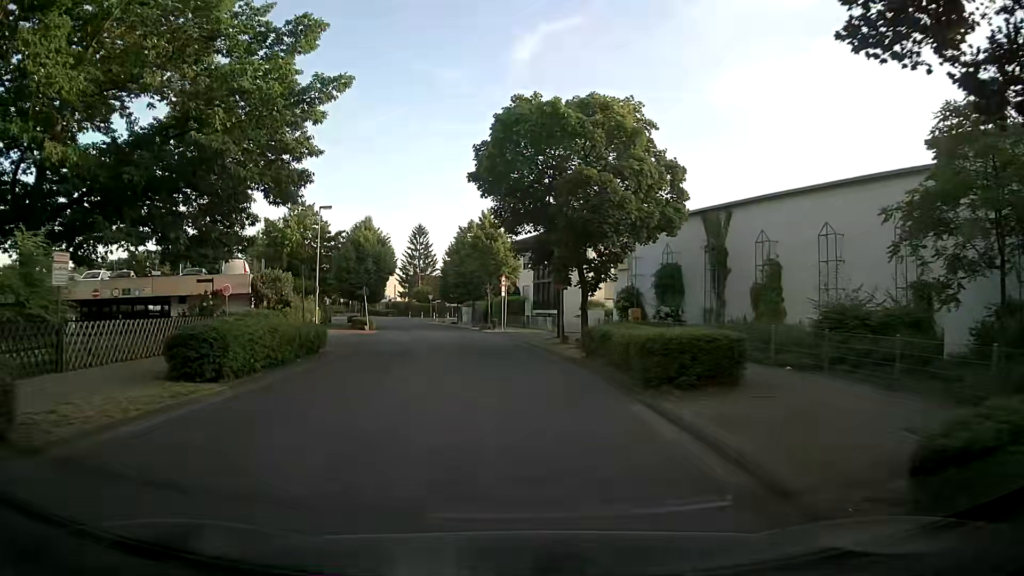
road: residential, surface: asphalt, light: Day
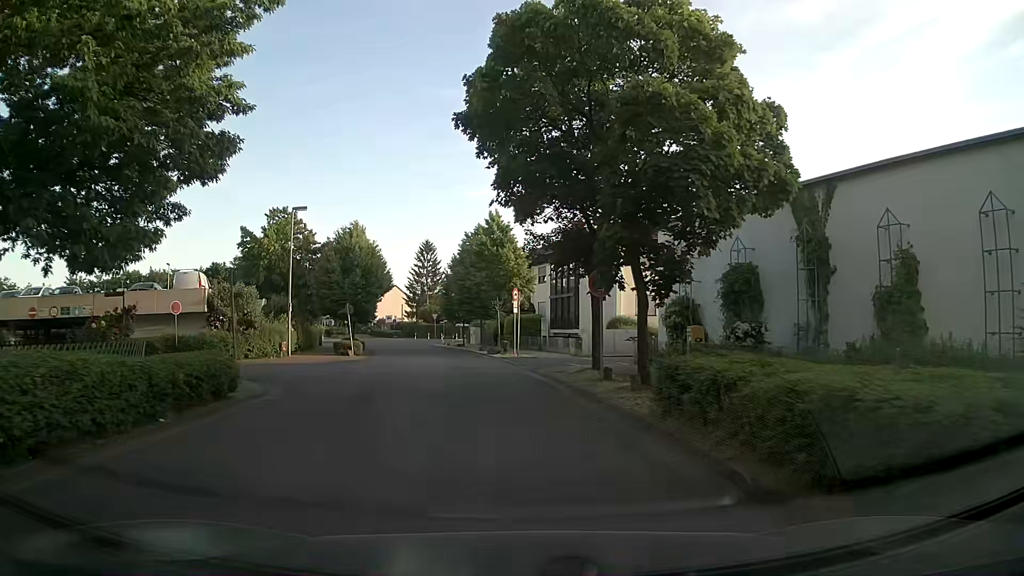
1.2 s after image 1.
(-0.3, +7.8) m; -3°
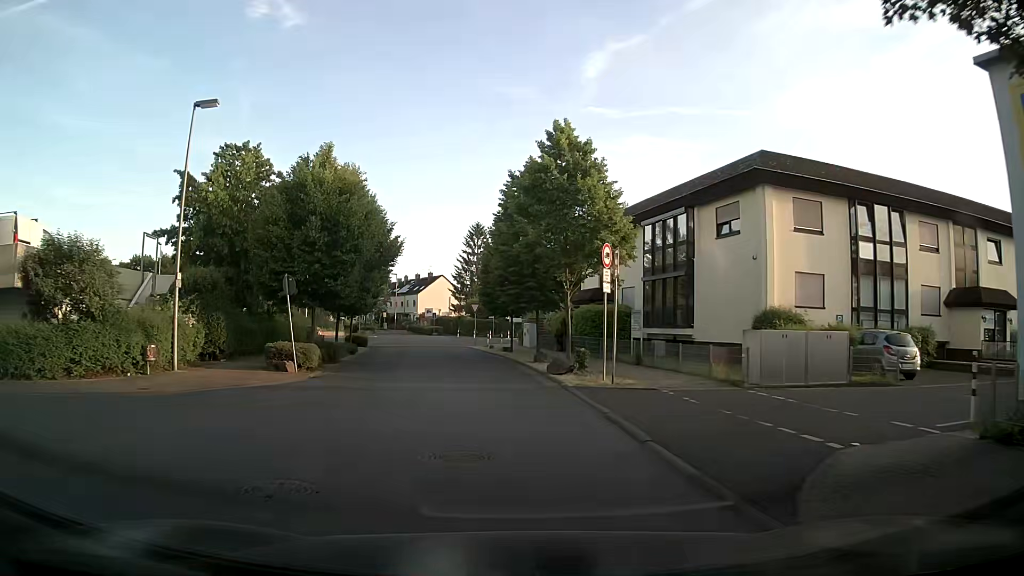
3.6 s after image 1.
(-0.7, +17.6) m; -5°
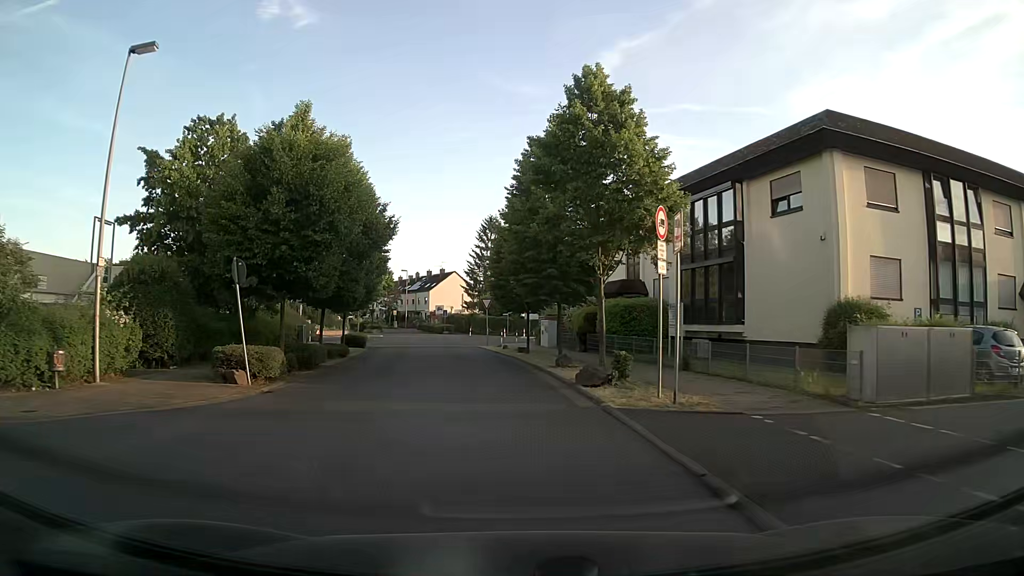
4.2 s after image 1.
(-0.1, +4.8) m; -1°
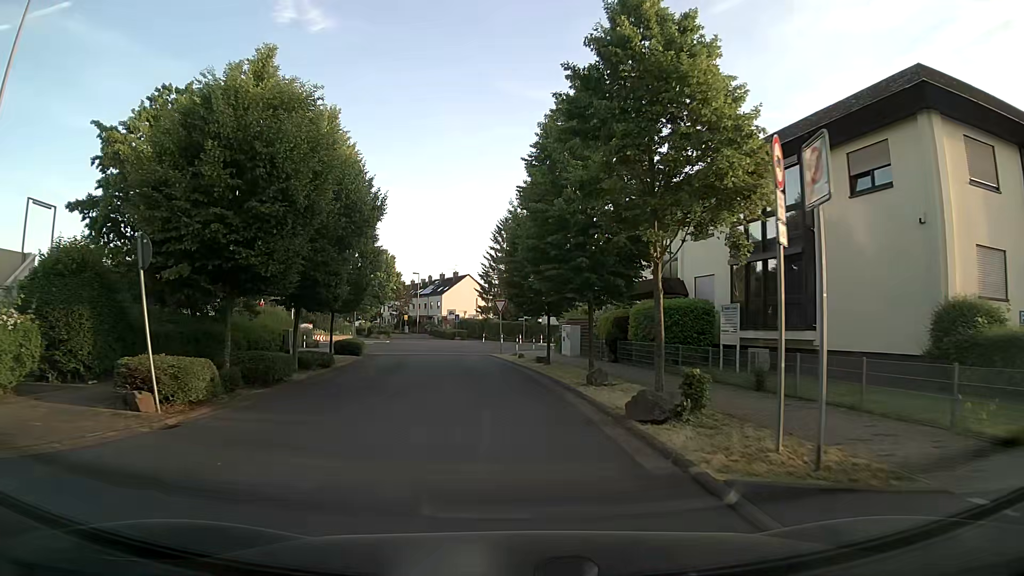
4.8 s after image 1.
(-0.1, +4.9) m; -2°
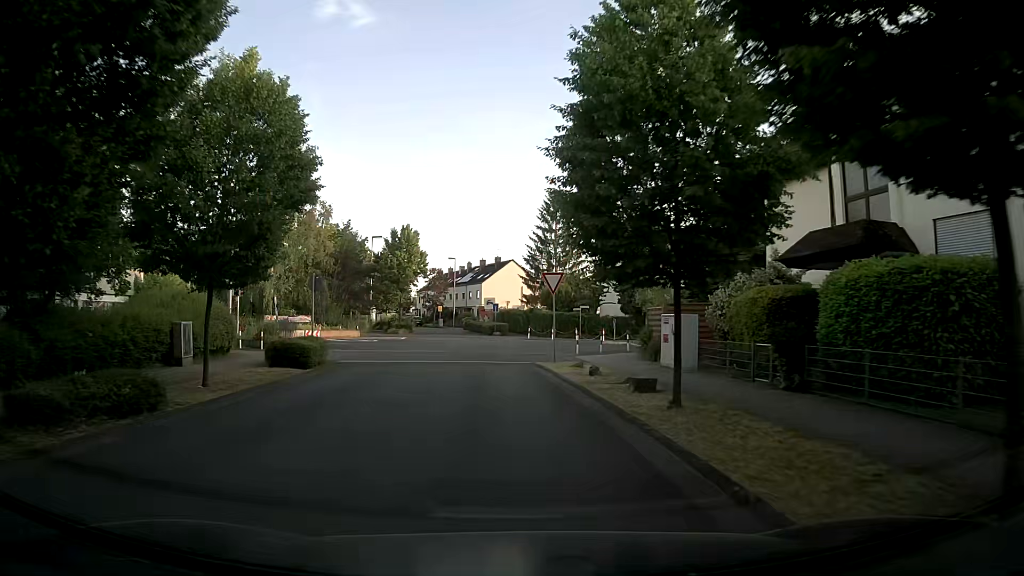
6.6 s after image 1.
(-0.4, +14.9) m; -4°
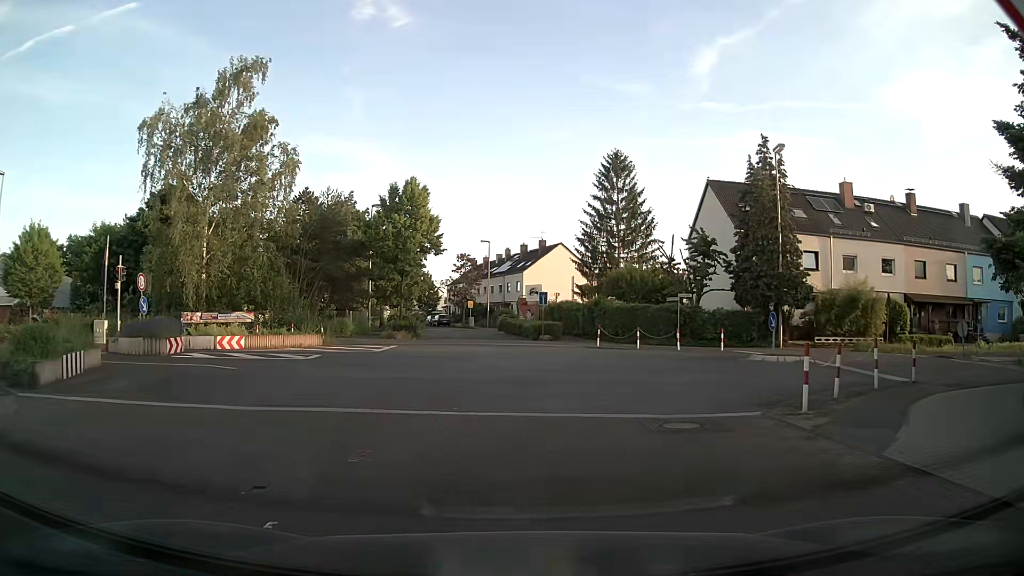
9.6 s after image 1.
(-1.0, +19.7) m; -4°
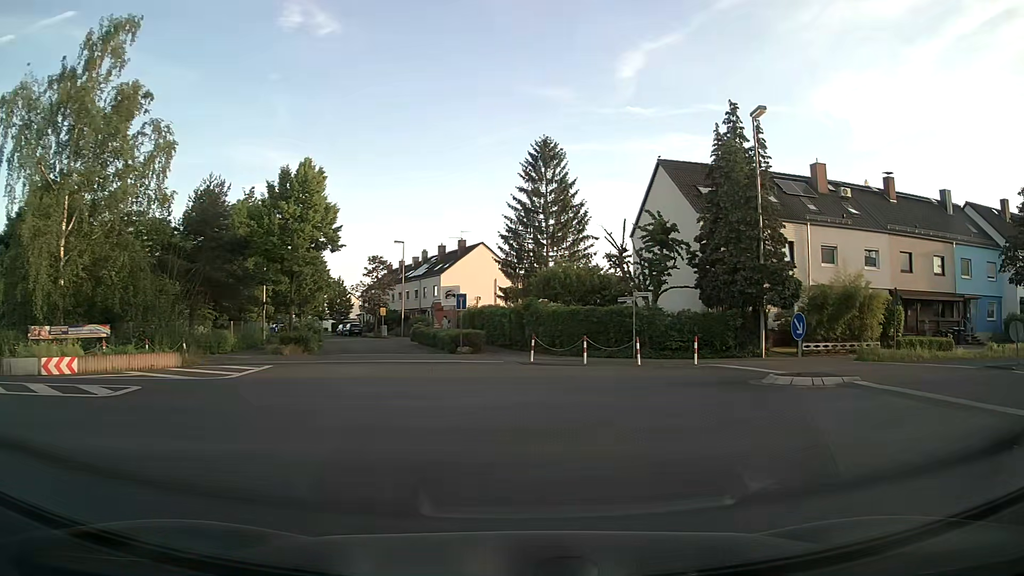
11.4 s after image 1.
(+0.2, +7.3) m; +8°
